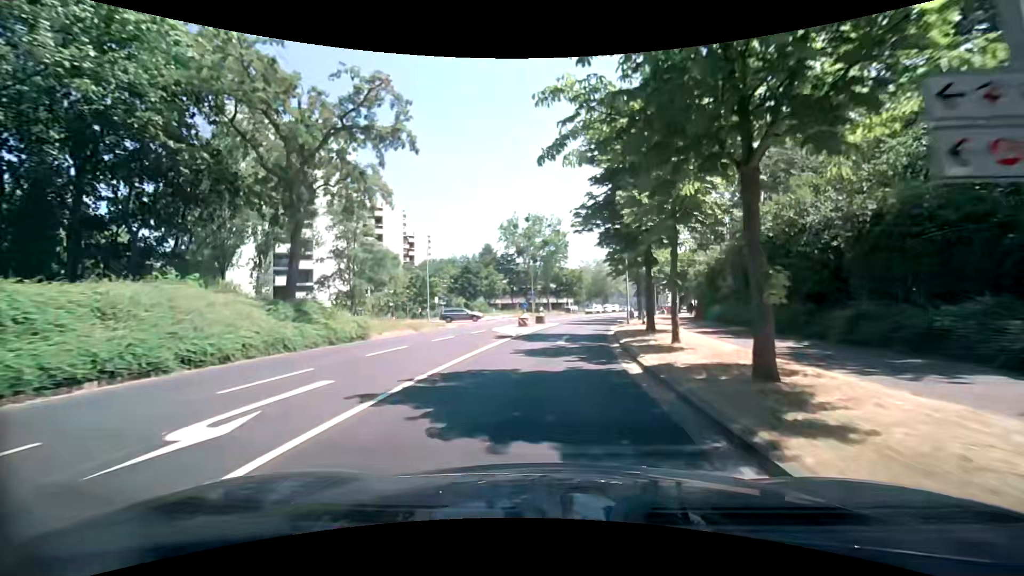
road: tertiary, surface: asphalt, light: Day
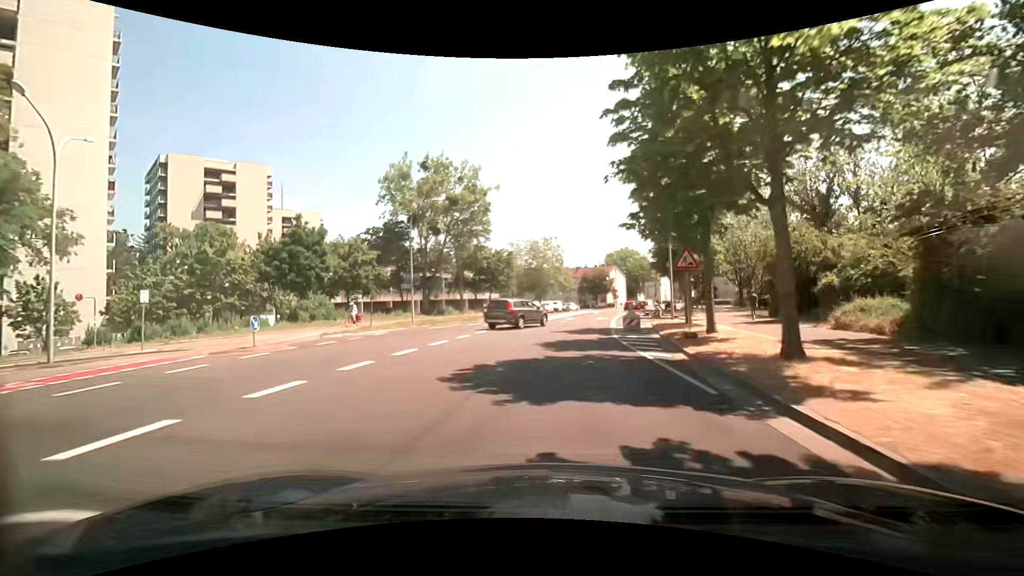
(+2.7, +36.7) m; +8°
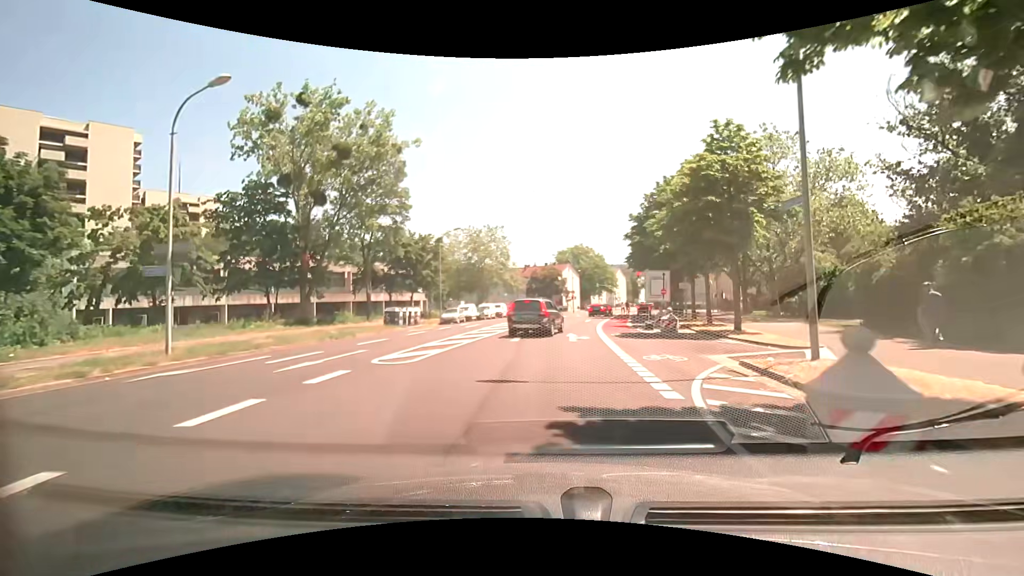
(+0.8, +19.3) m; +5°
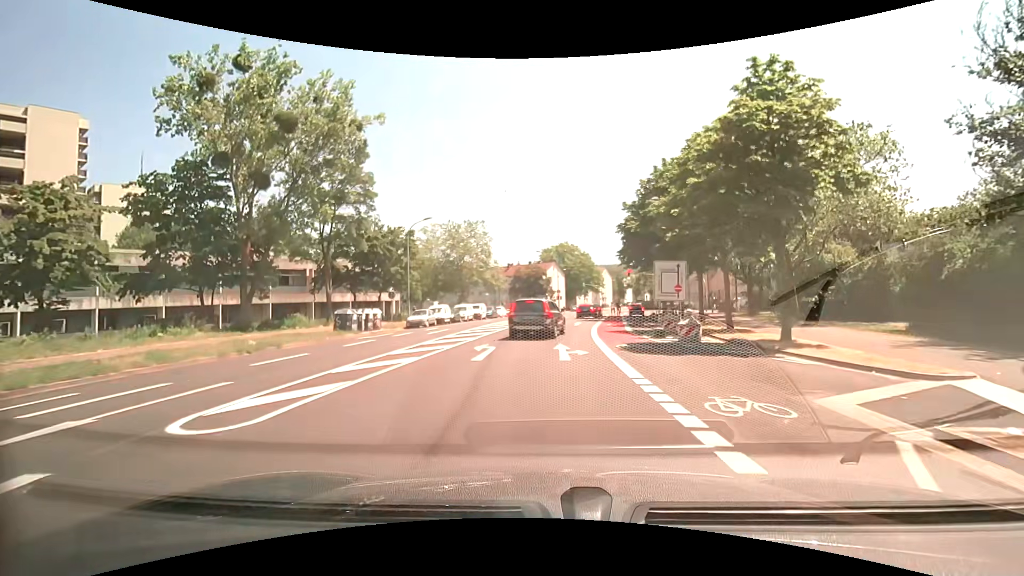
(+0.2, +5.9) m; +3°
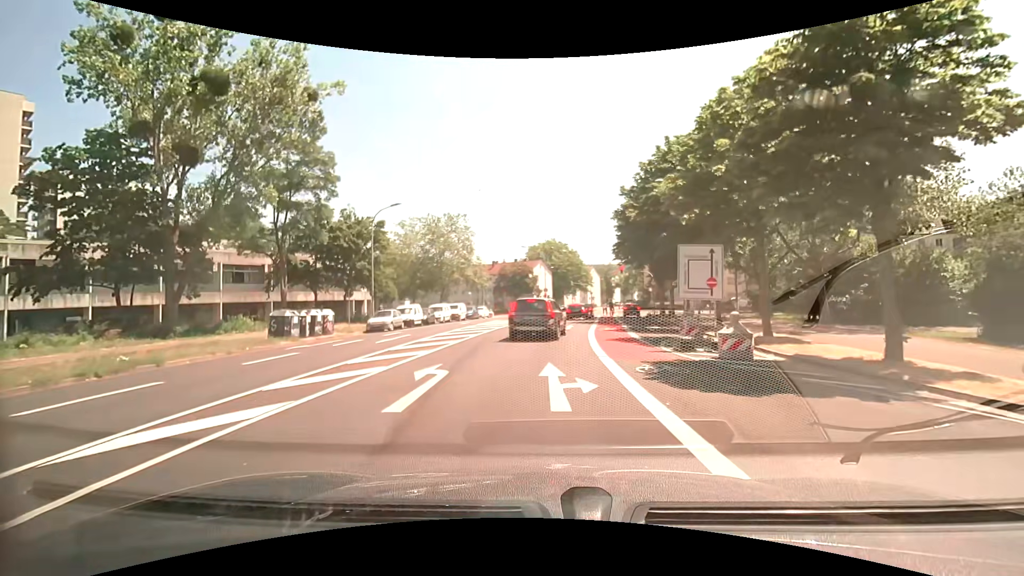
(0.0, +5.6) m; +1°
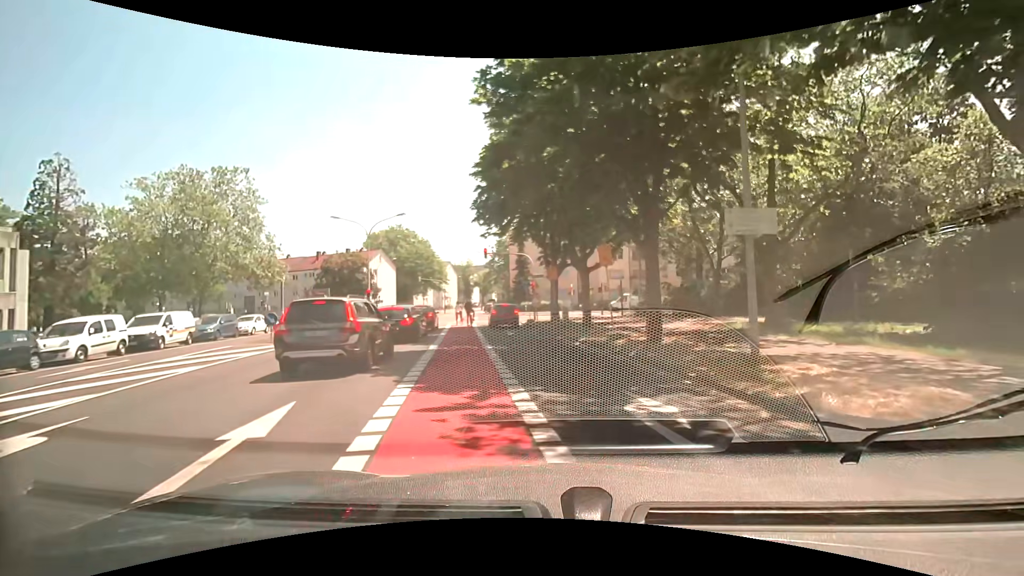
(+2.8, +23.1) m; +17°
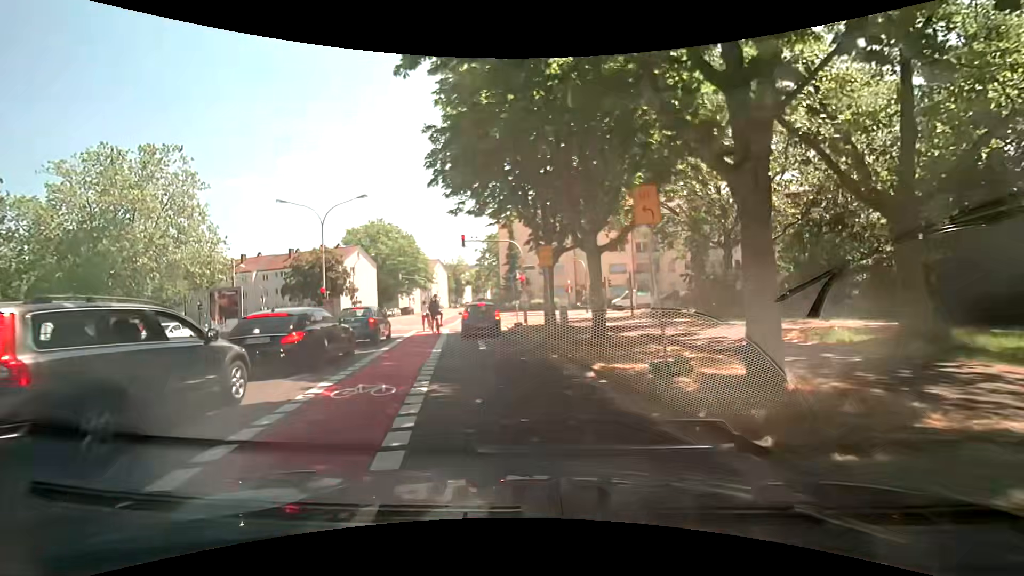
(+0.1, +7.6) m; 0°
